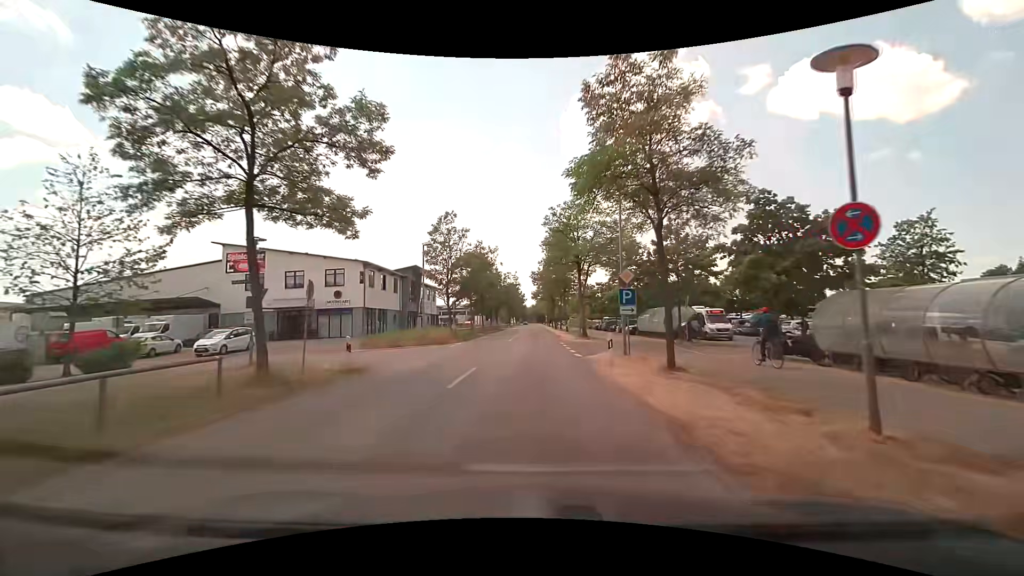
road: tertiary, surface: asphalt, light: Day
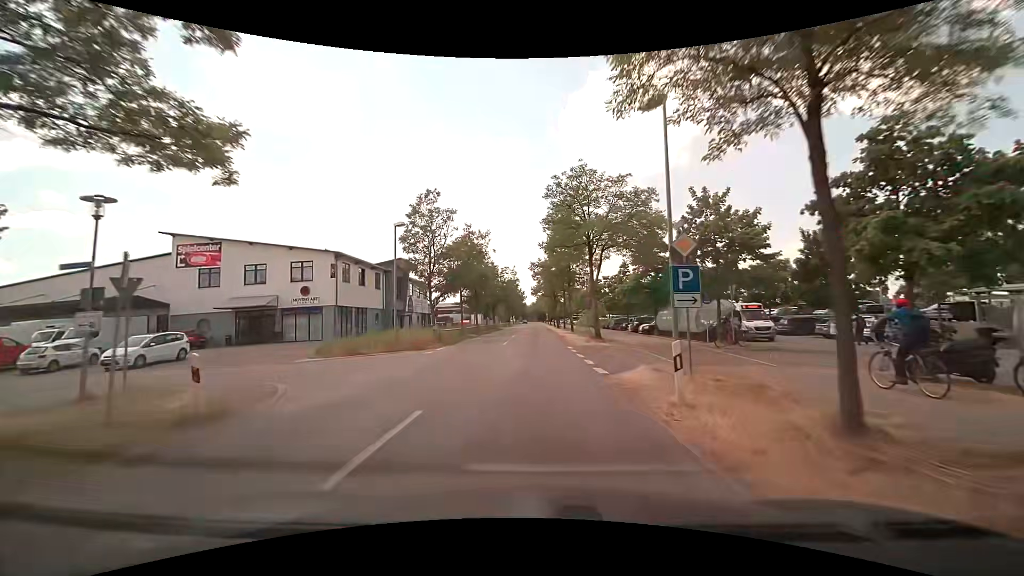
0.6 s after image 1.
(0.0, +6.9) m; -1°
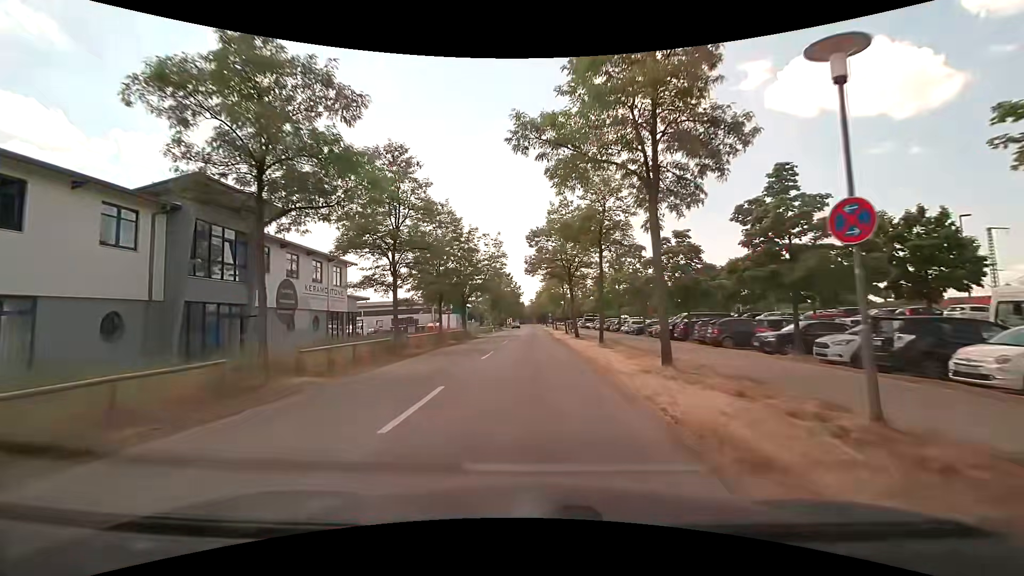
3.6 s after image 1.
(+0.4, +33.0) m; +1°
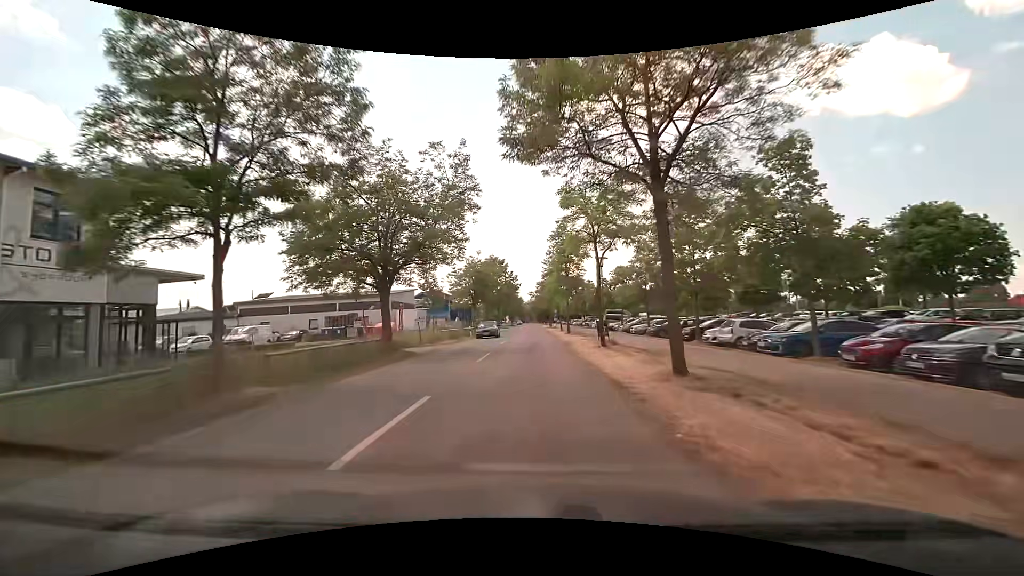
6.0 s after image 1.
(0.0, +25.5) m; 0°
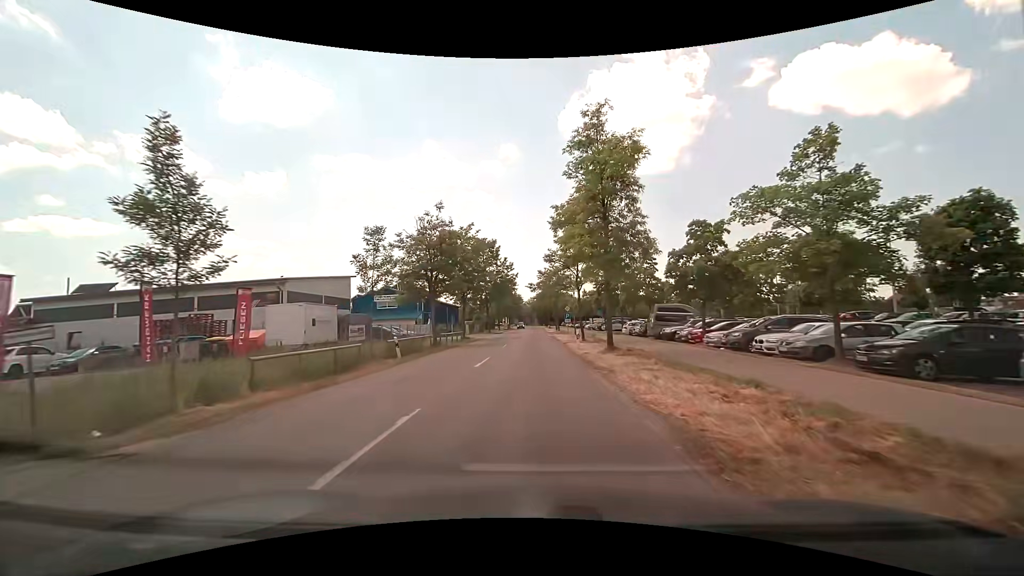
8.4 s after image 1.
(+0.1, +25.0) m; 0°
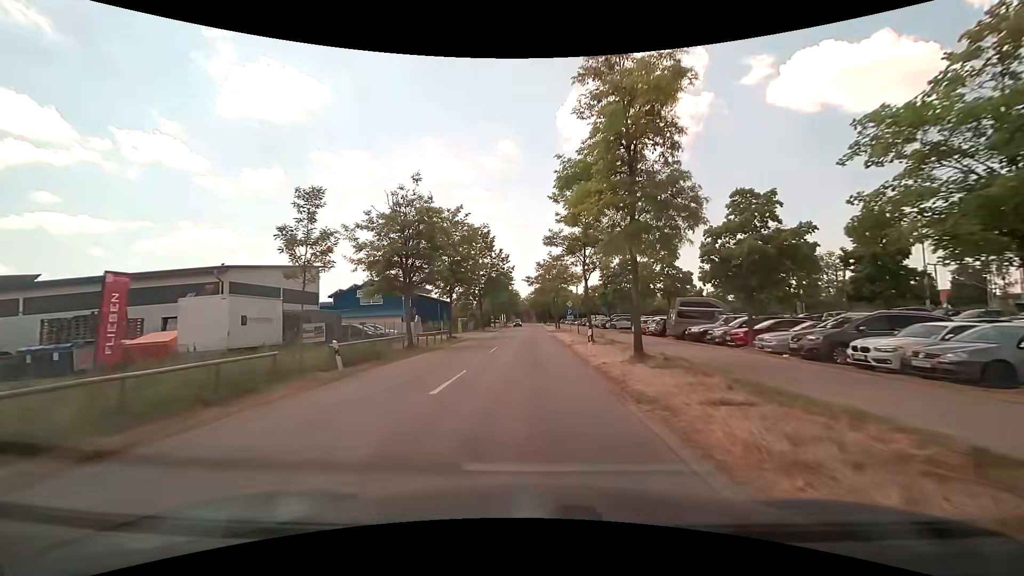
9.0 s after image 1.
(+0.1, +6.3) m; 0°
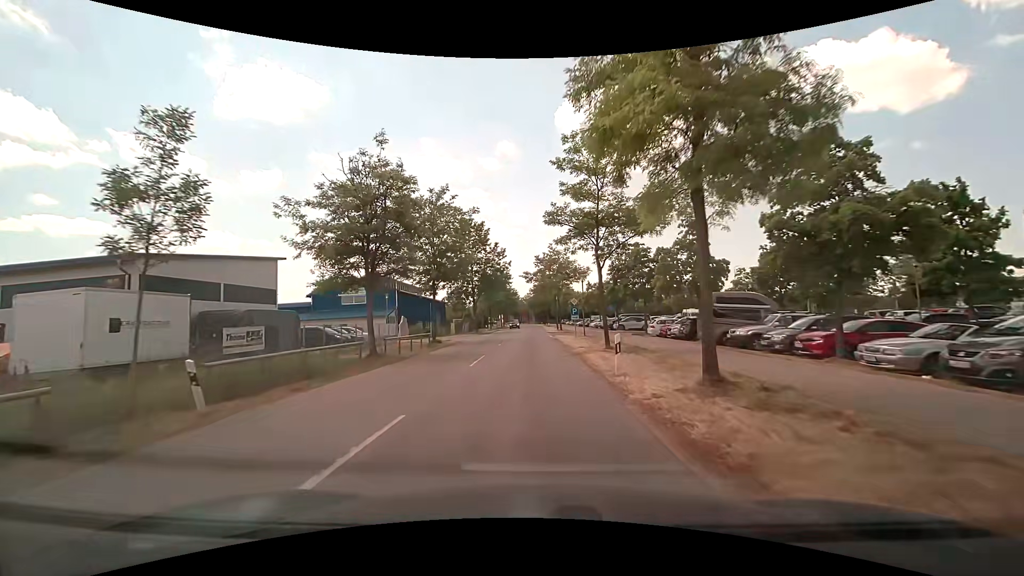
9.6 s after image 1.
(0.0, +6.3) m; 0°
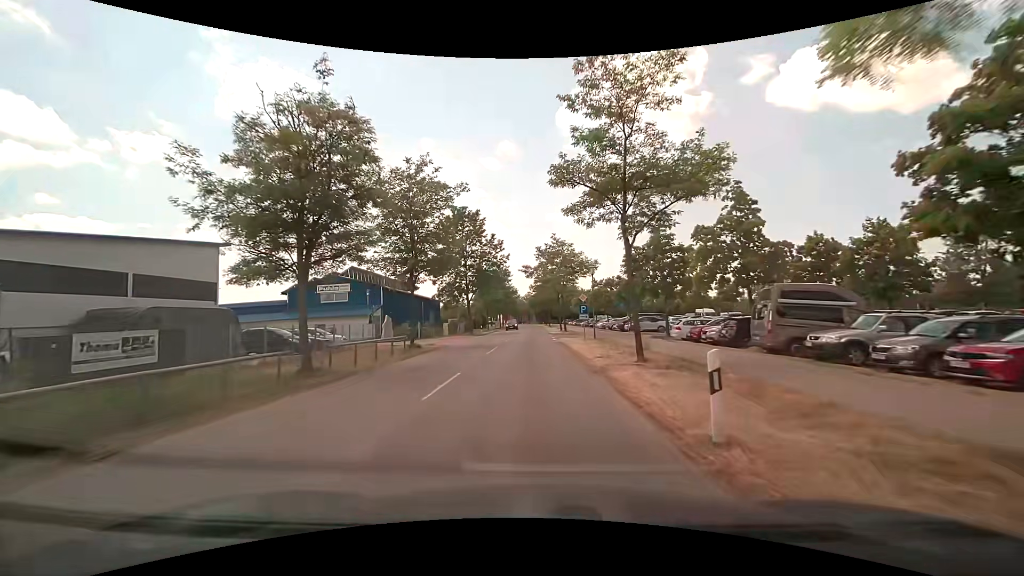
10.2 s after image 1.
(0.0, +6.4) m; 0°
(0, +10) (0, +20) (0, +30) (0, +40) (0, +50) (0, +60) (0, +70) (0, +80) (0, +90) (0, +100) m
